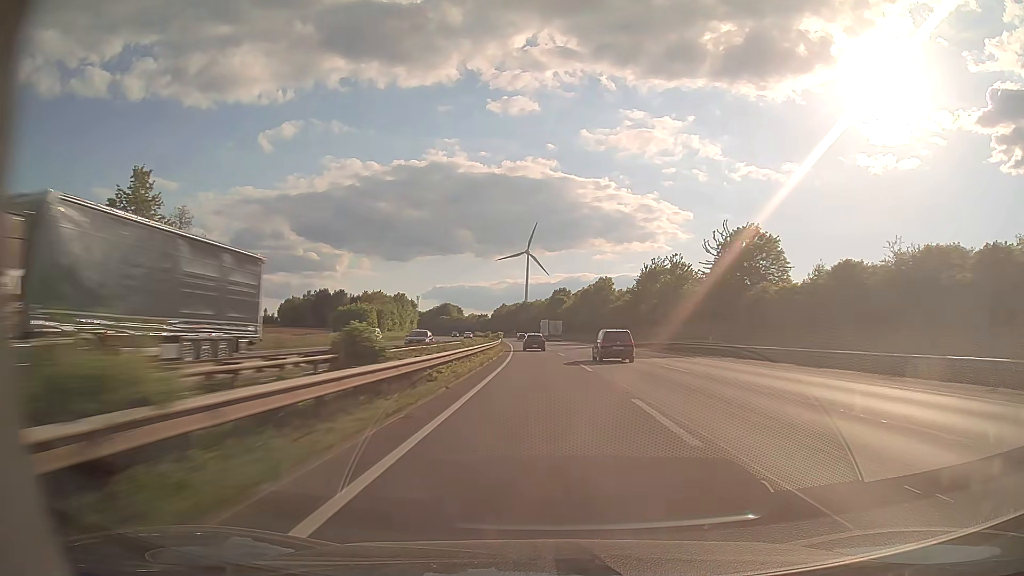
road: motorway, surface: asphalt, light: Day
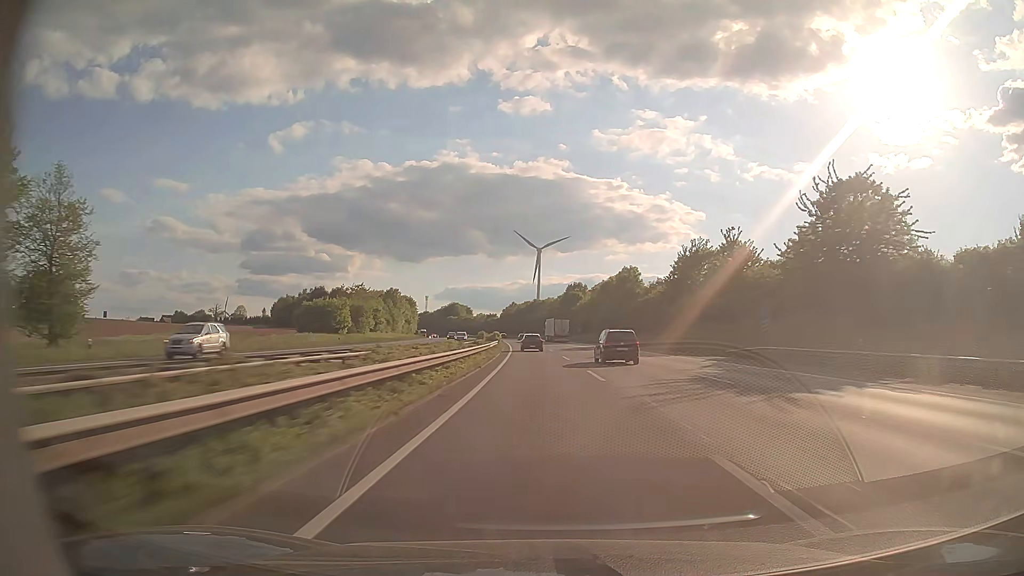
(-0.2, +24.0) m; -1°
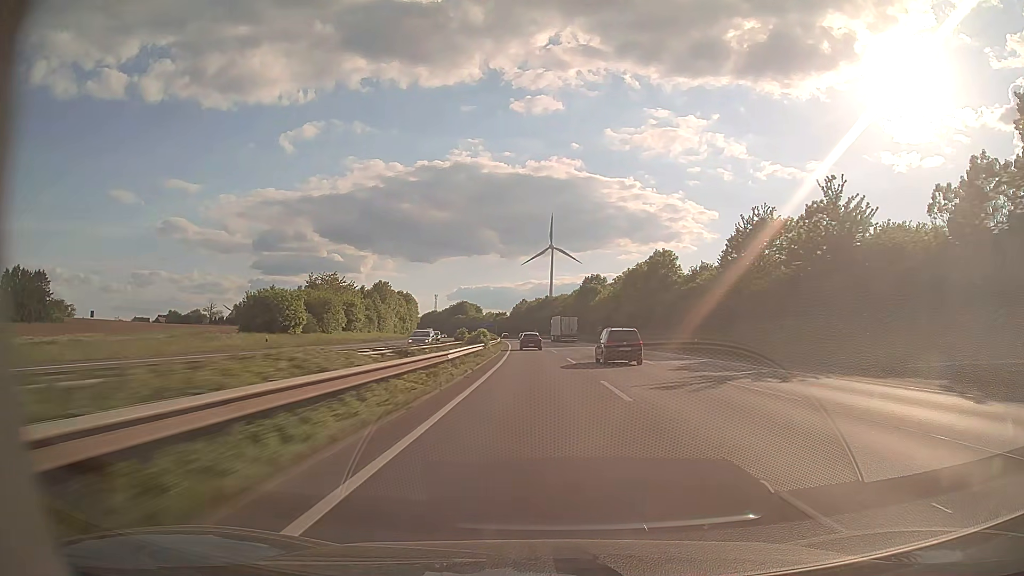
(-0.2, +23.9) m; -1°
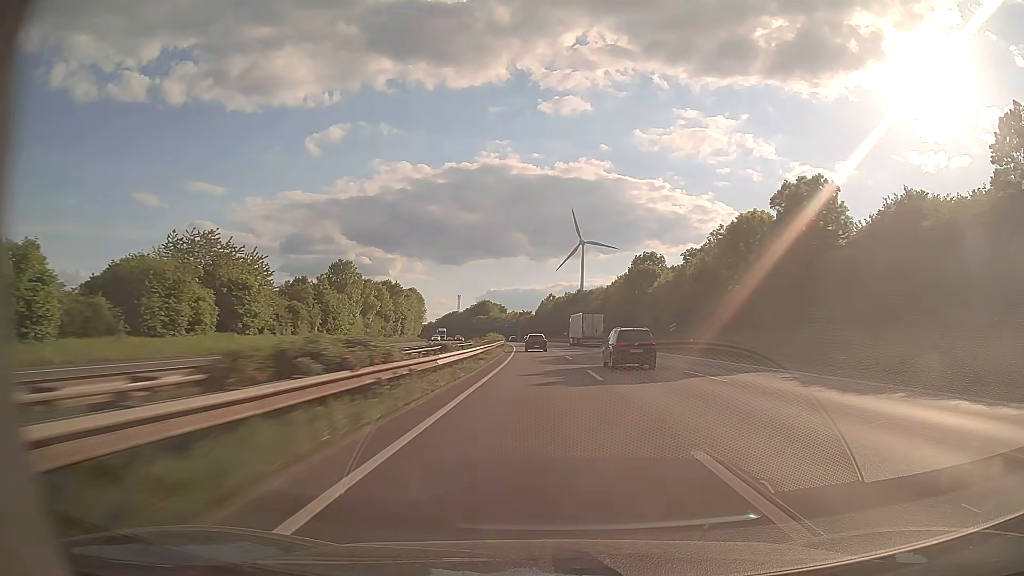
(-1.0, +47.8) m; -2°
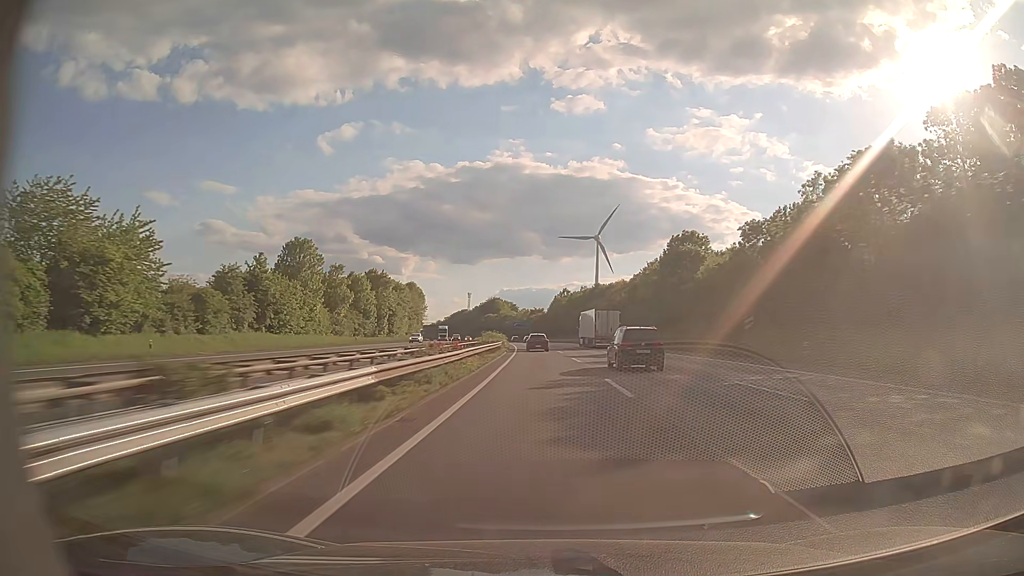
(-0.2, +23.5) m; -1°
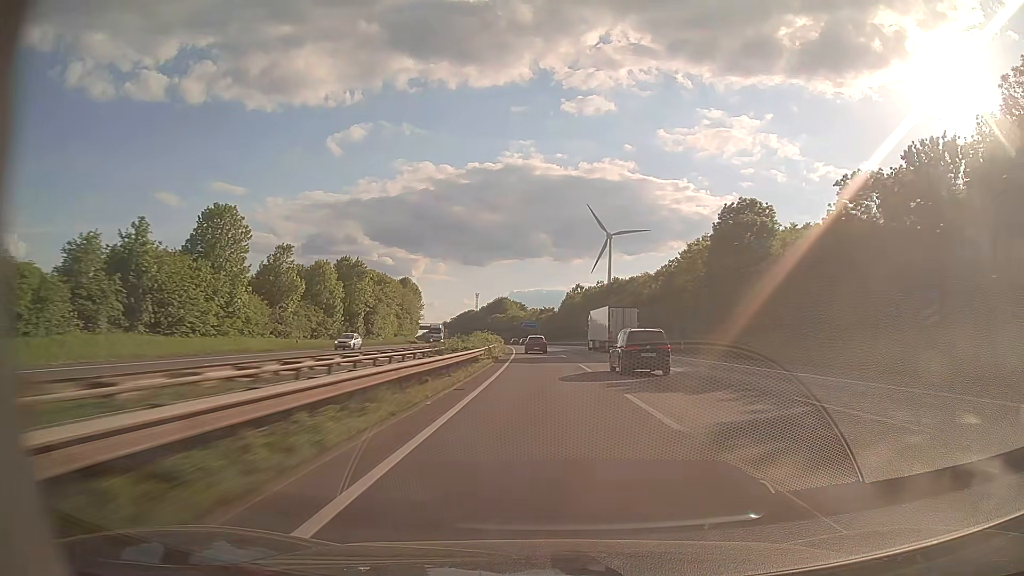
(-0.2, +23.6) m; -1°
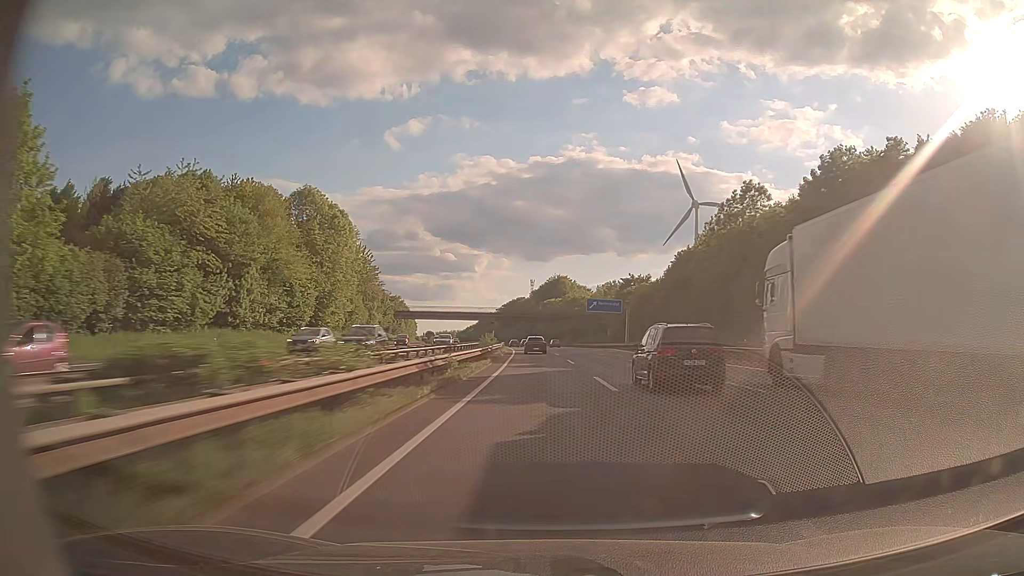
(-5.2, +117.4) m; -5°
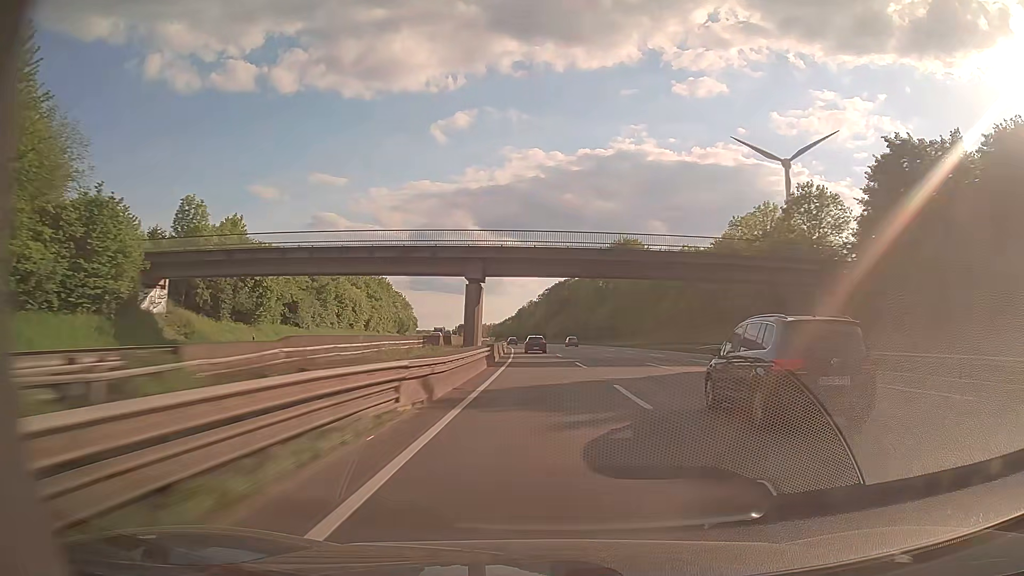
(-3.7, +94.2) m; -4°
(0, +10) (0, +20) (0, +30) (-1, +40) (-1, +50) (-1, +60) (-2, +70) (-3, +80) (-3, +90) (-4, +100) m
